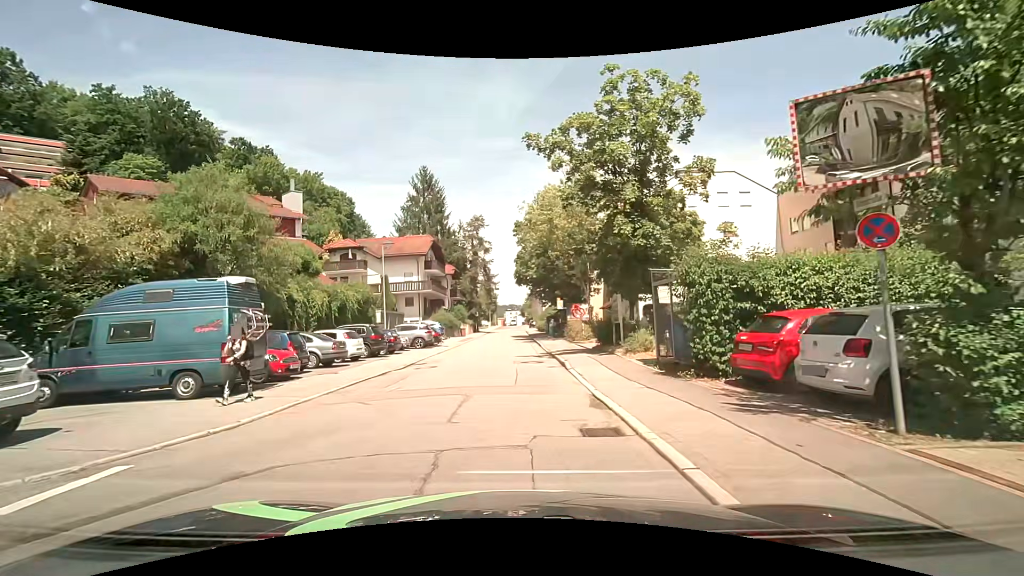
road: residential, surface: asphalt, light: Day
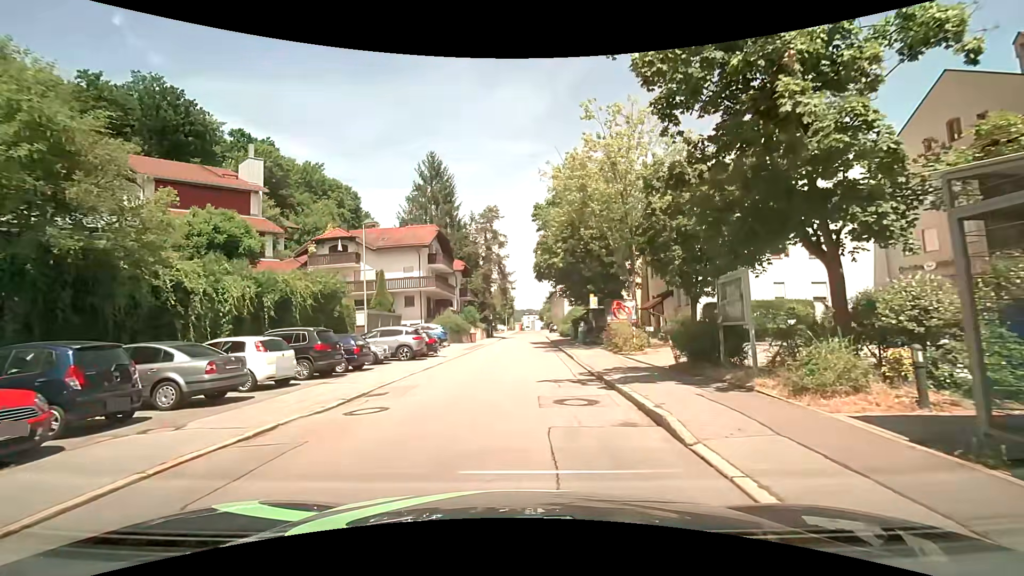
(-0.2, +9.2) m; -3°
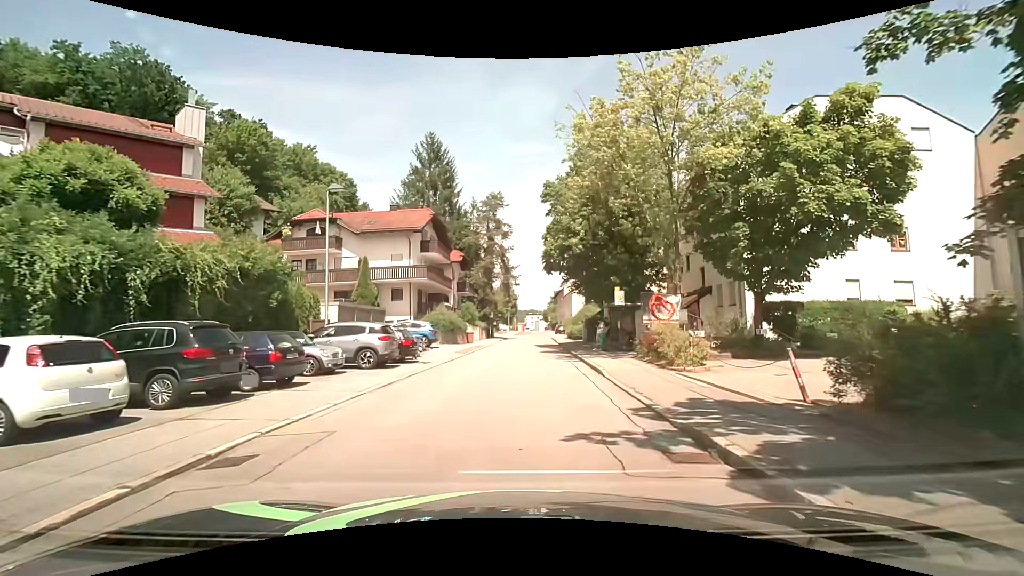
(0.0, +6.6) m; 0°
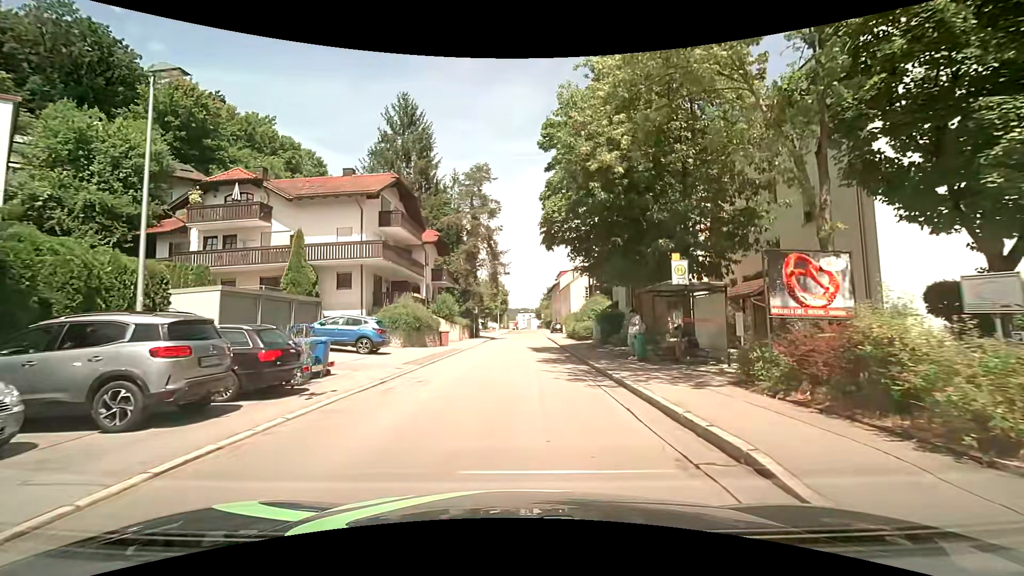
(+0.2, +10.6) m; +1°
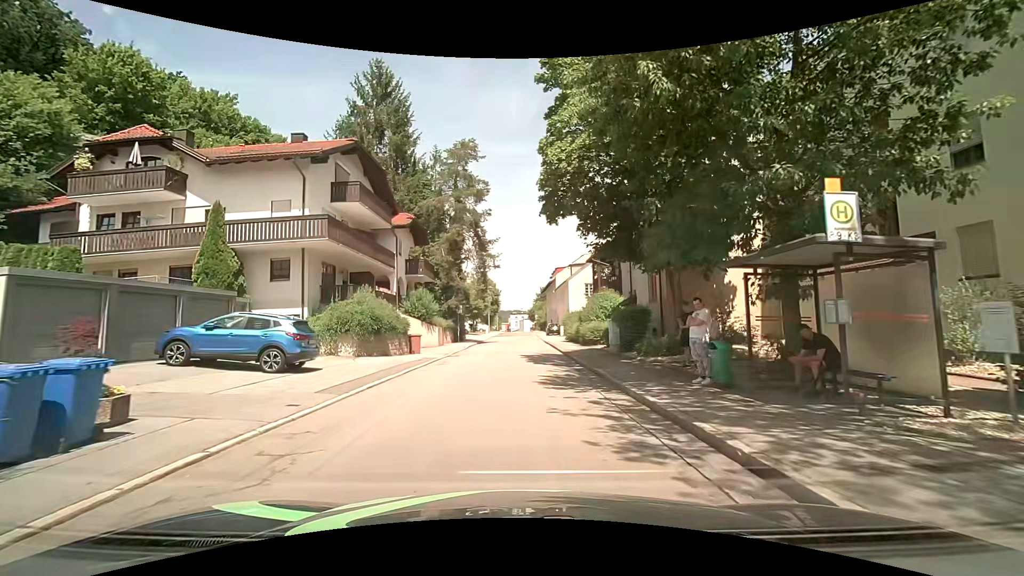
(0.0, +7.4) m; +1°
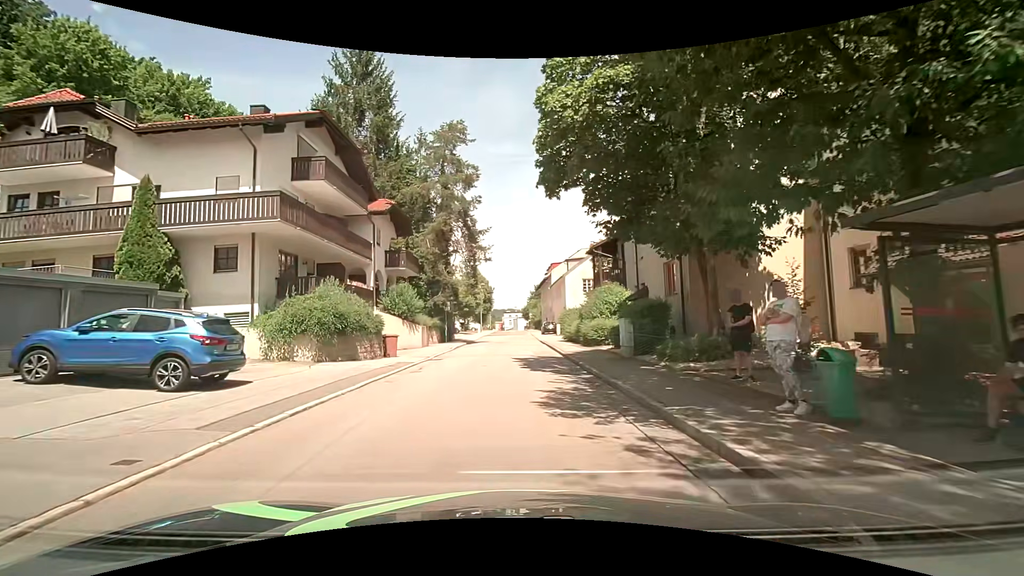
(0.0, +3.8) m; 0°
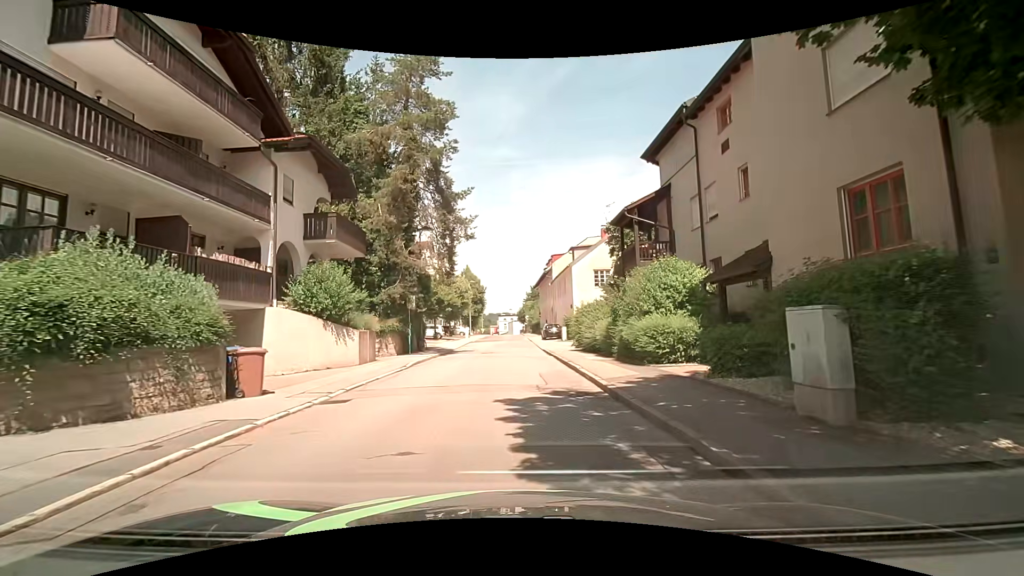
(+0.1, +11.8) m; +2°
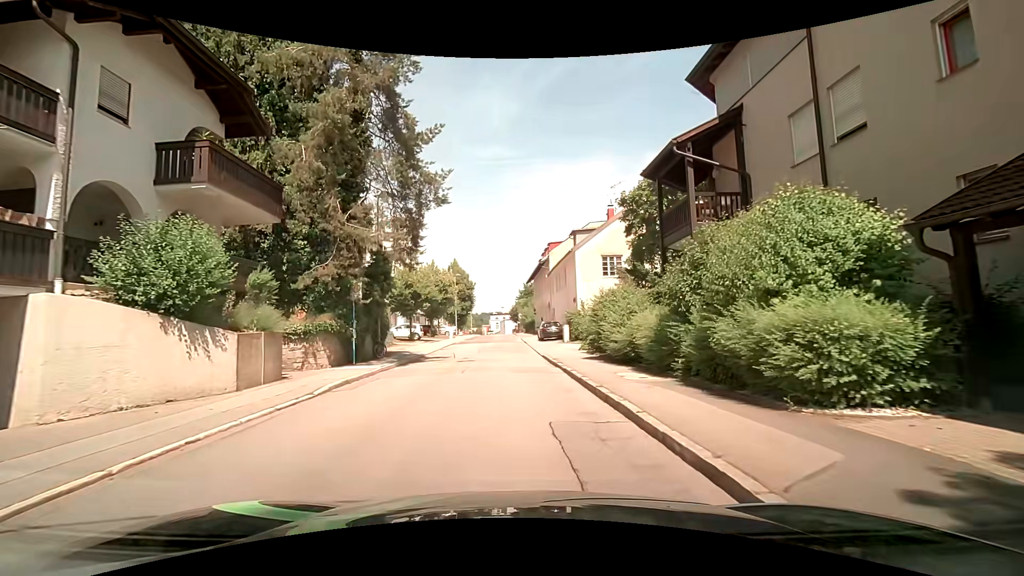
(0.0, +8.2) m; -1°
(0, +10) (0, +20) (0, +30) (0, +40) (0, +50) (0, +60) (0, +70) (-1, +80) (-1, +90) (-1, +100) m
